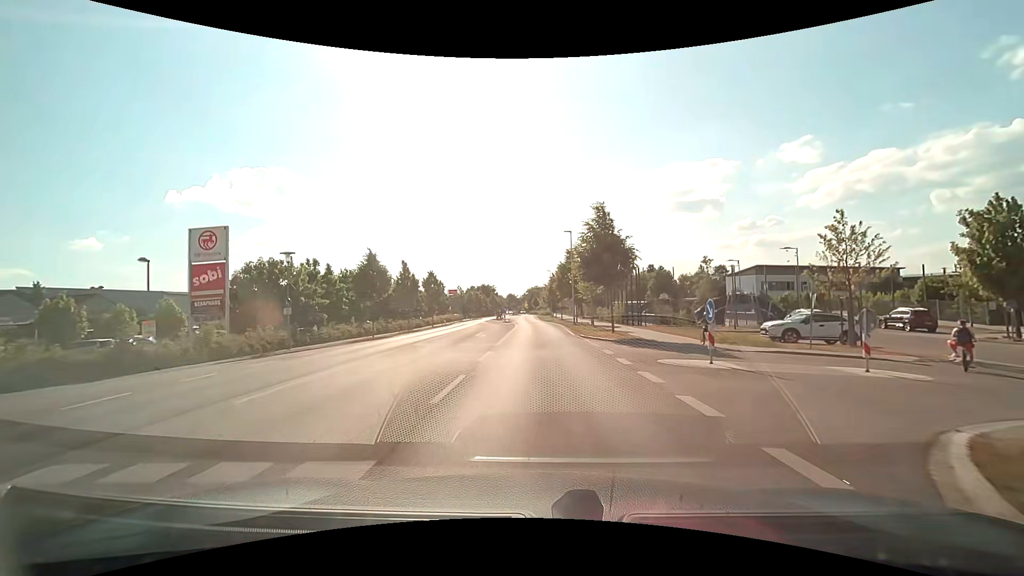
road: tertiary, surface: asphalt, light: Day
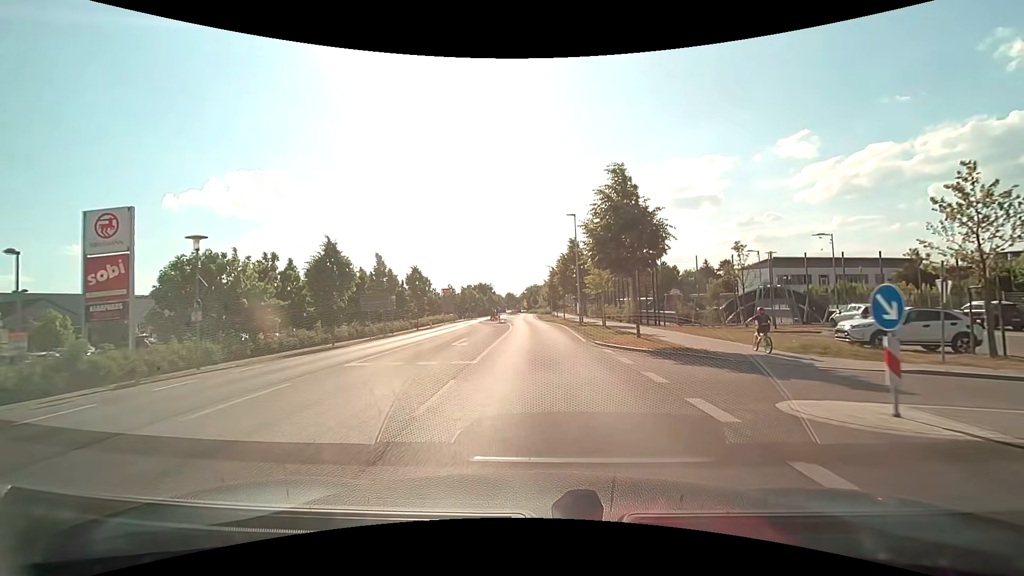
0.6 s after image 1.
(0.0, +6.7) m; 0°
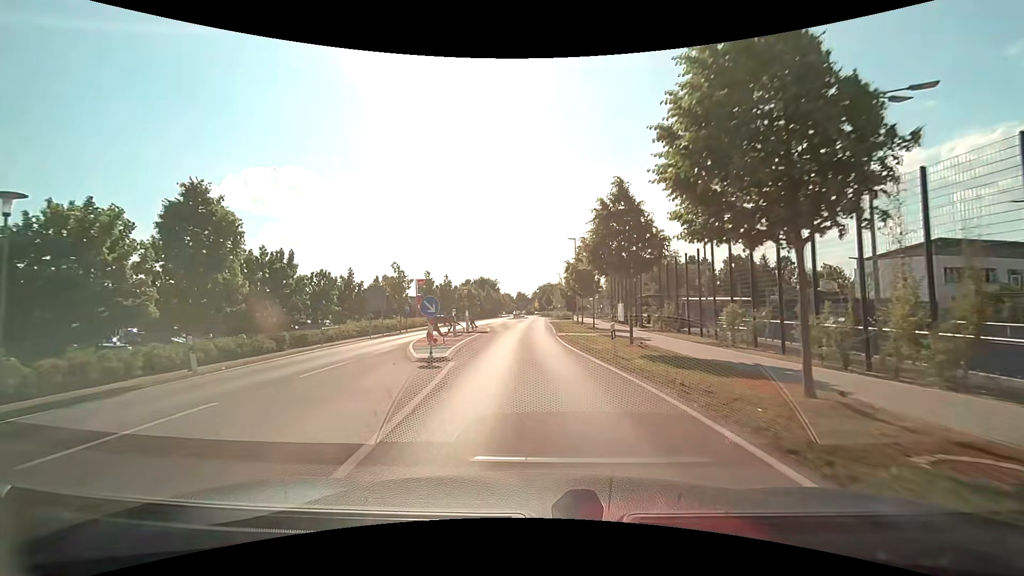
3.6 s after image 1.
(-0.2, +33.3) m; -1°
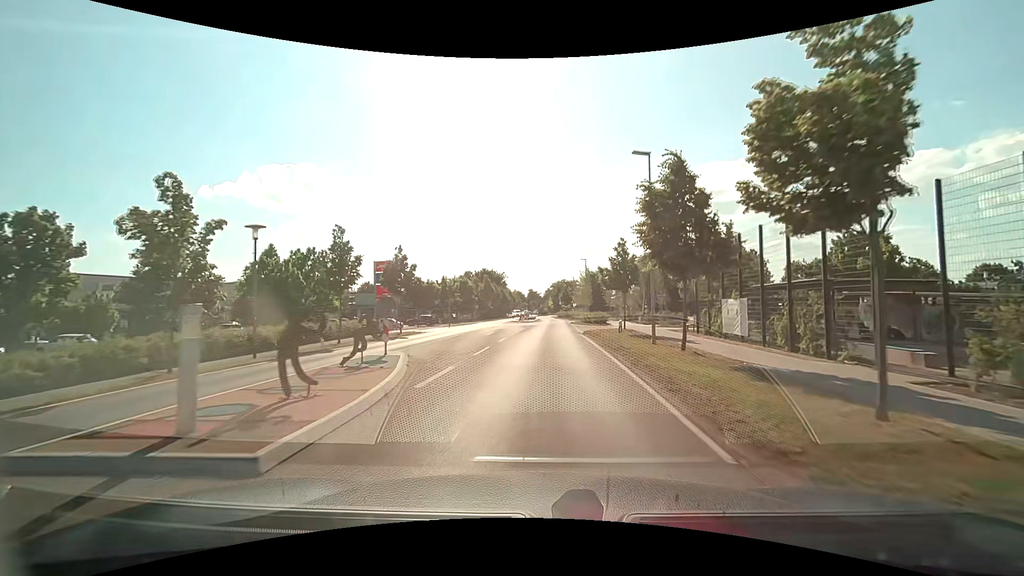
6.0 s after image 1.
(-0.7, +26.2) m; -1°
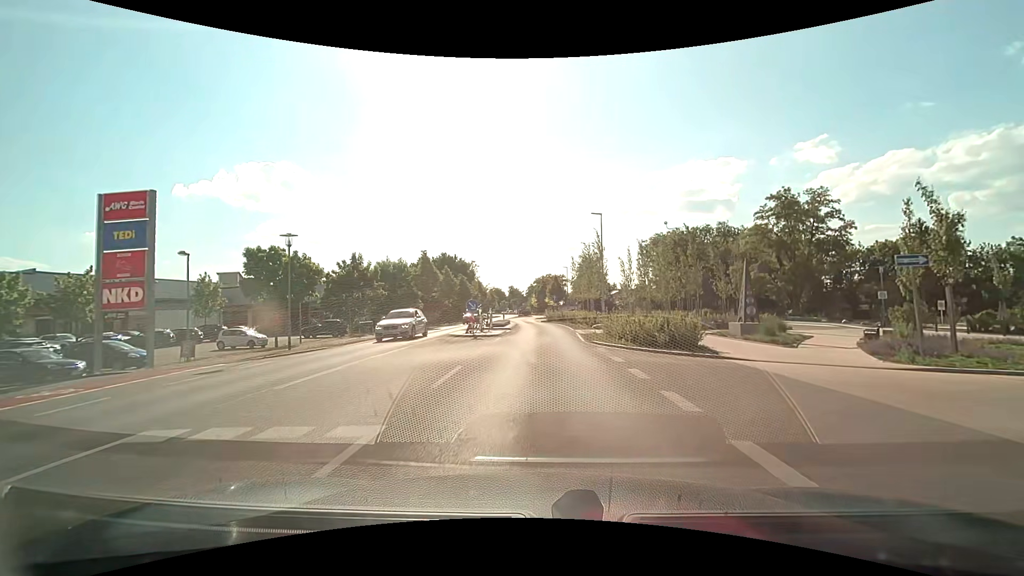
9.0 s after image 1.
(+0.5, +31.2) m; +2°
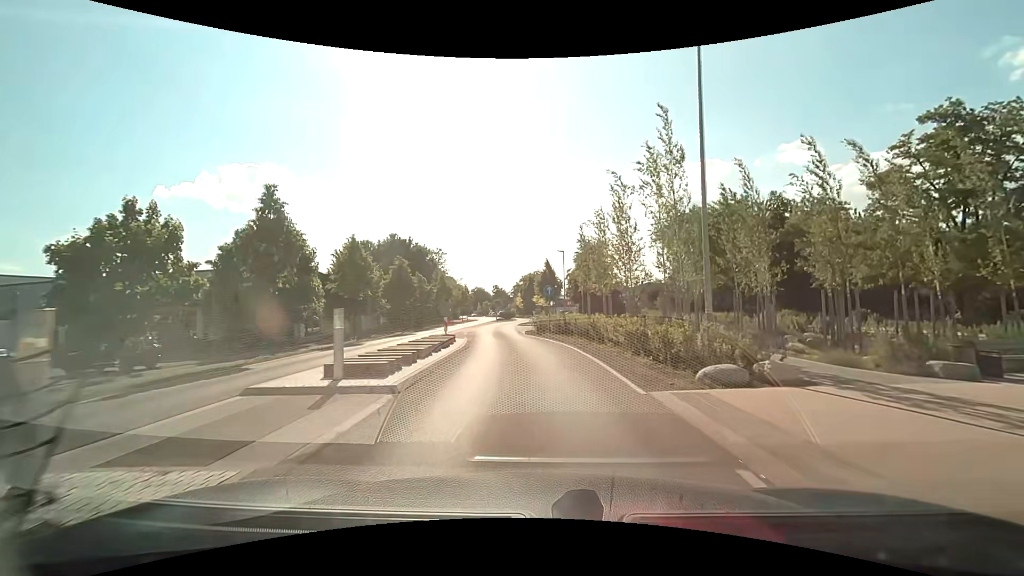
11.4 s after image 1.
(+0.3, +24.0) m; +2°
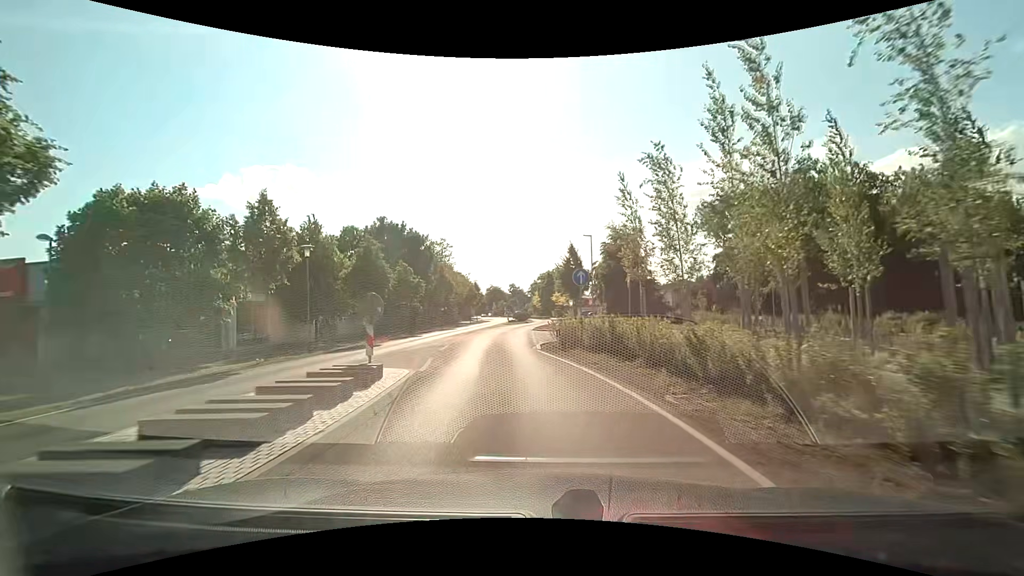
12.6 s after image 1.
(-0.2, +11.8) m; -2°
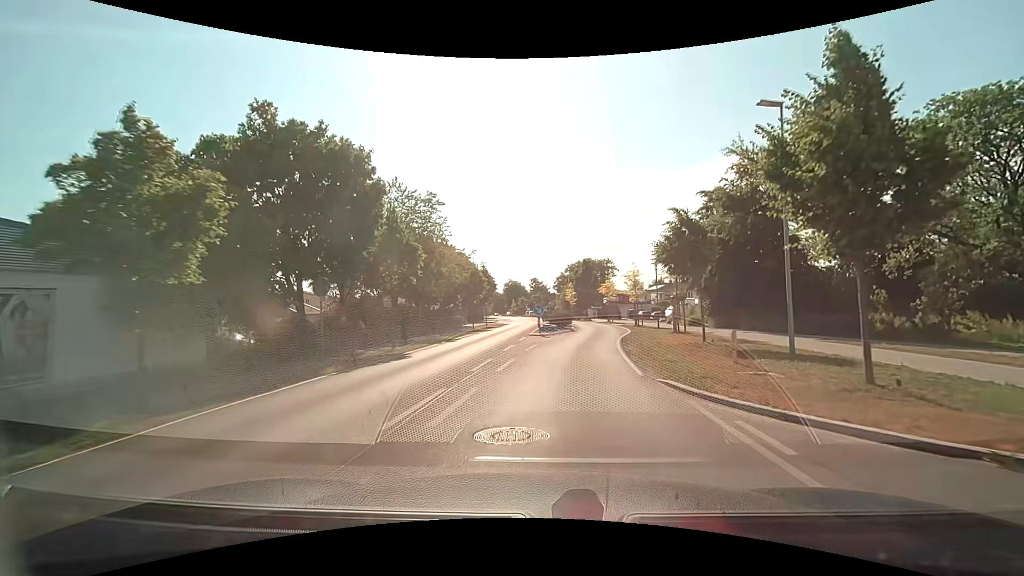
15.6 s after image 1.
(-2.4, +28.6) m; -3°
(0, +10) (+2, +20) (+3, +30) (+5, +40) (+5, +50) (+5, +60) (+5, +70) (+3, +80) (+2, +89) (+1, +99) m
